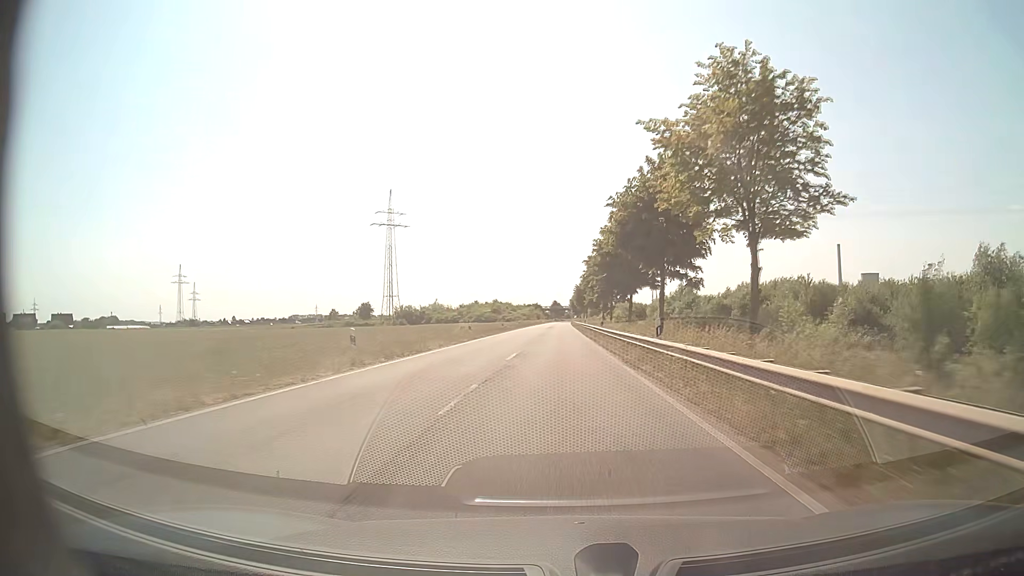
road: secondary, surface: asphalt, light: Day
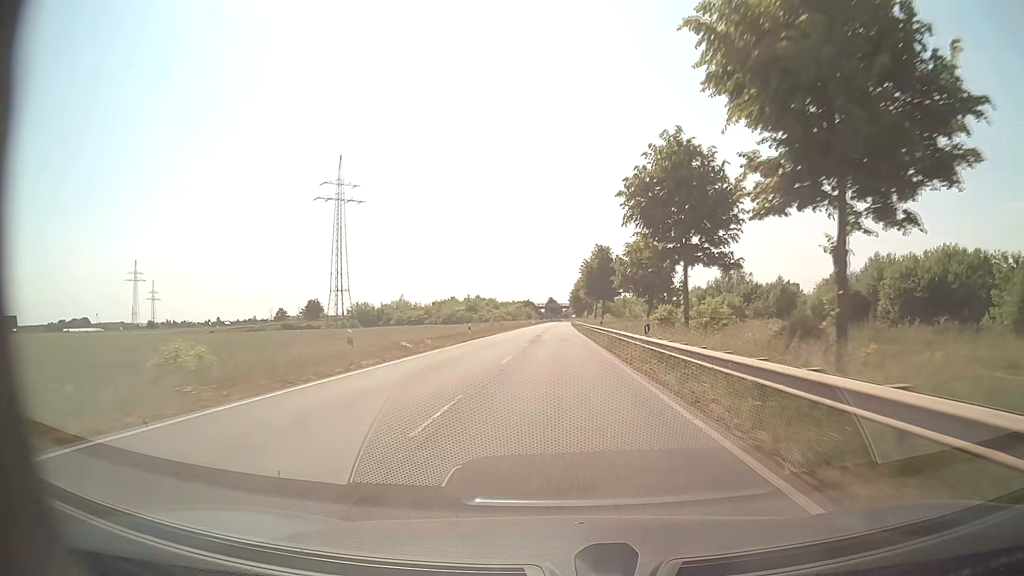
(0.0, +50.1) m; 0°
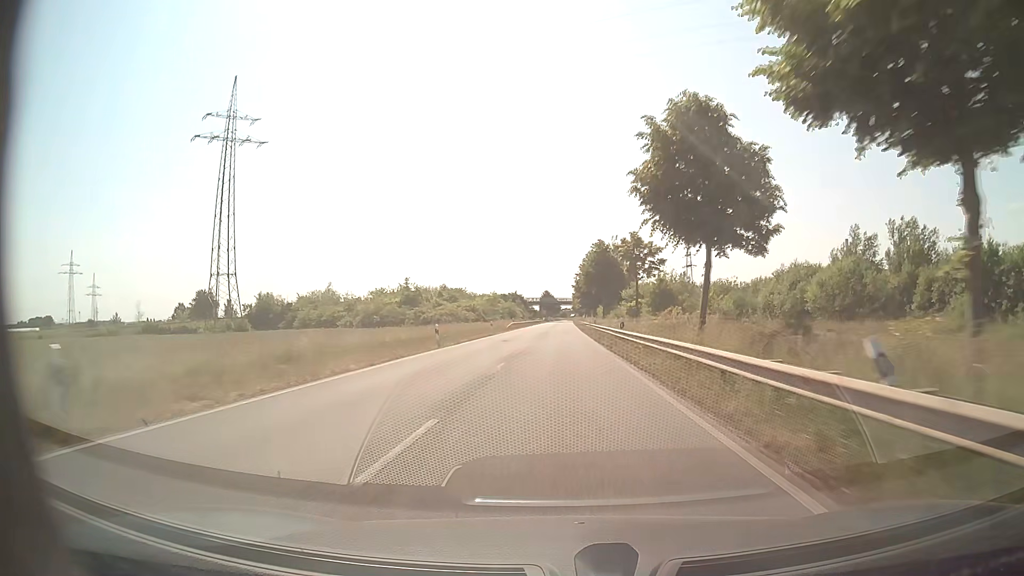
(+0.1, +62.8) m; 0°
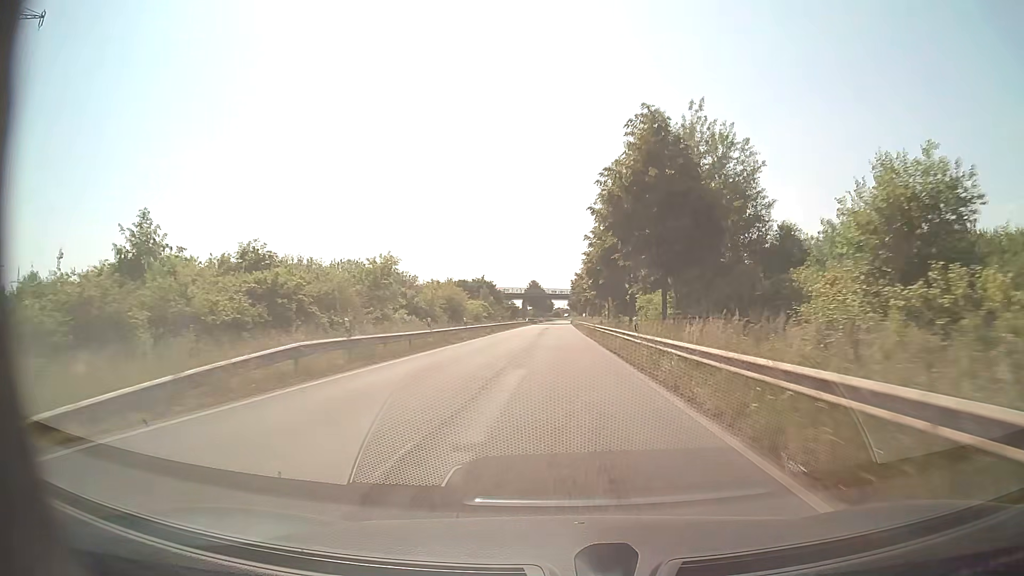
(+0.3, +62.8) m; 0°
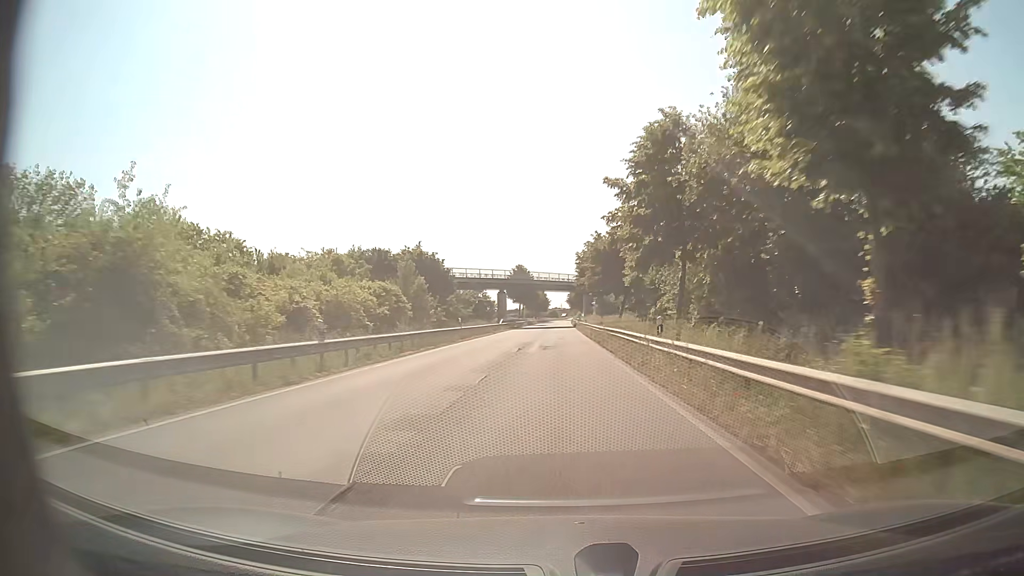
(+0.3, +50.2) m; +1°
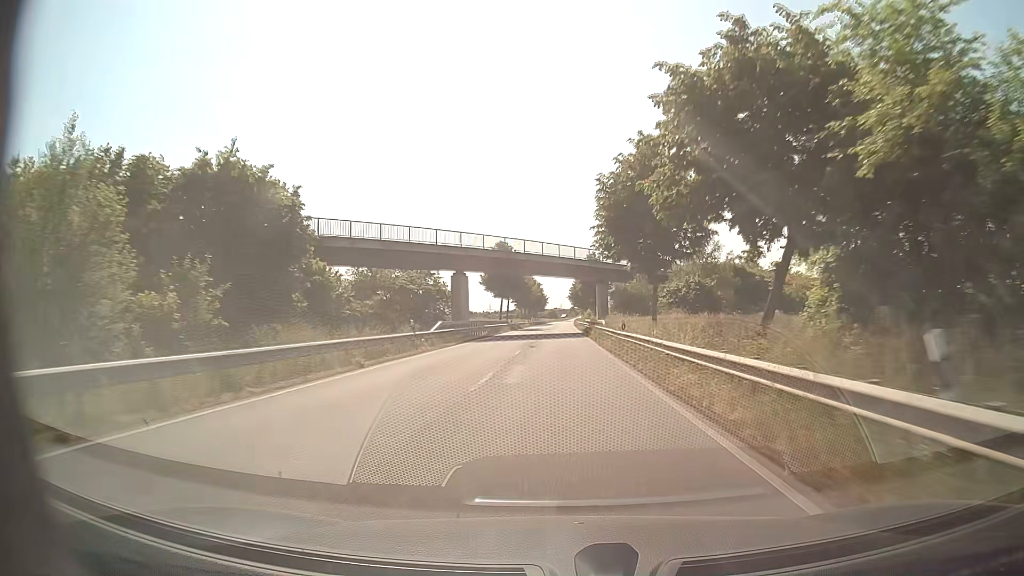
(-0.1, +37.6) m; 0°
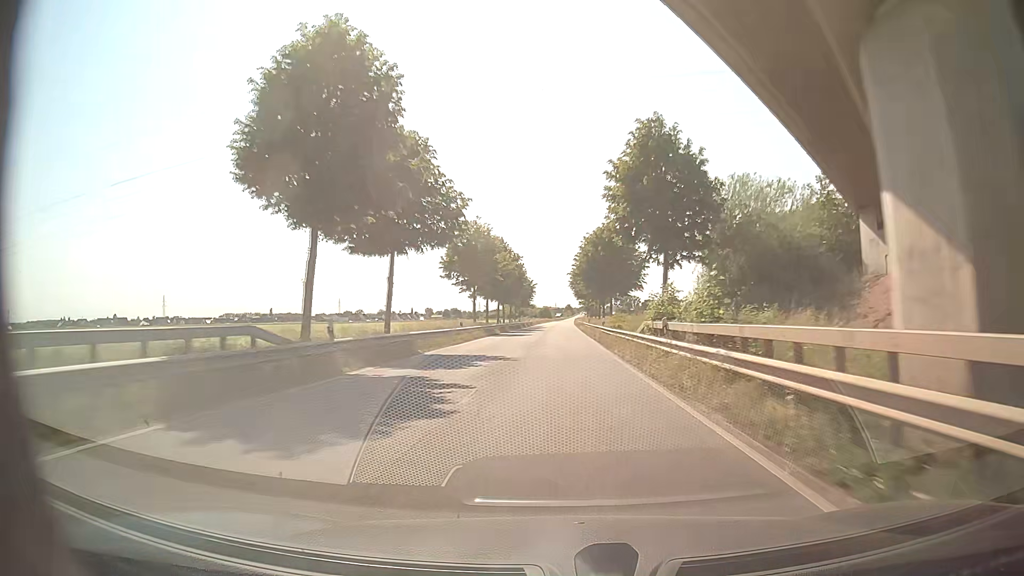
(+0.3, +62.7) m; +1°
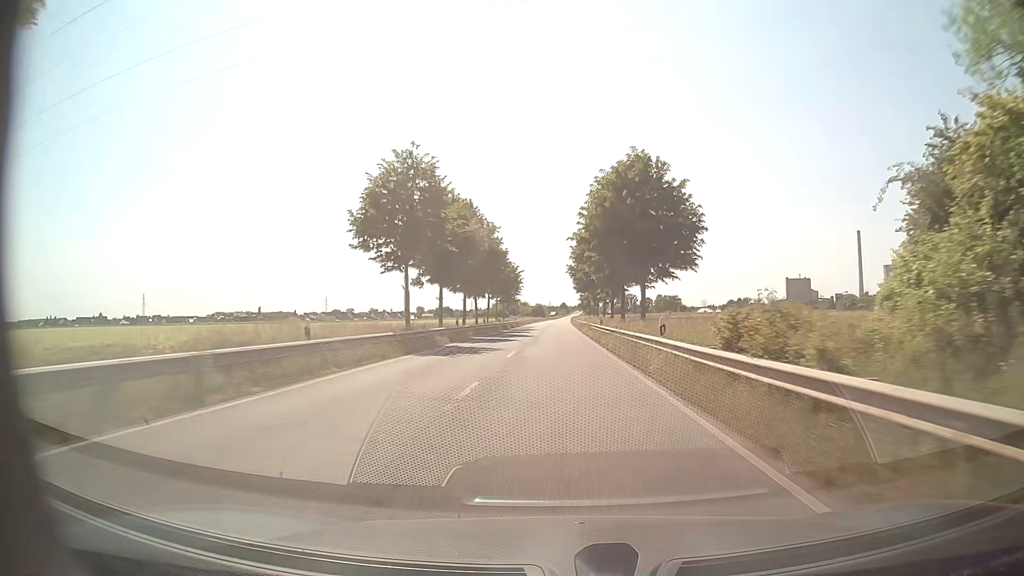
(-0.3, +25.1) m; 0°
(0, +10) (0, +20) (0, +30) (0, +40) (0, +50) (0, +60) (0, +70) (0, +80) (0, +90) (0, +100) m
